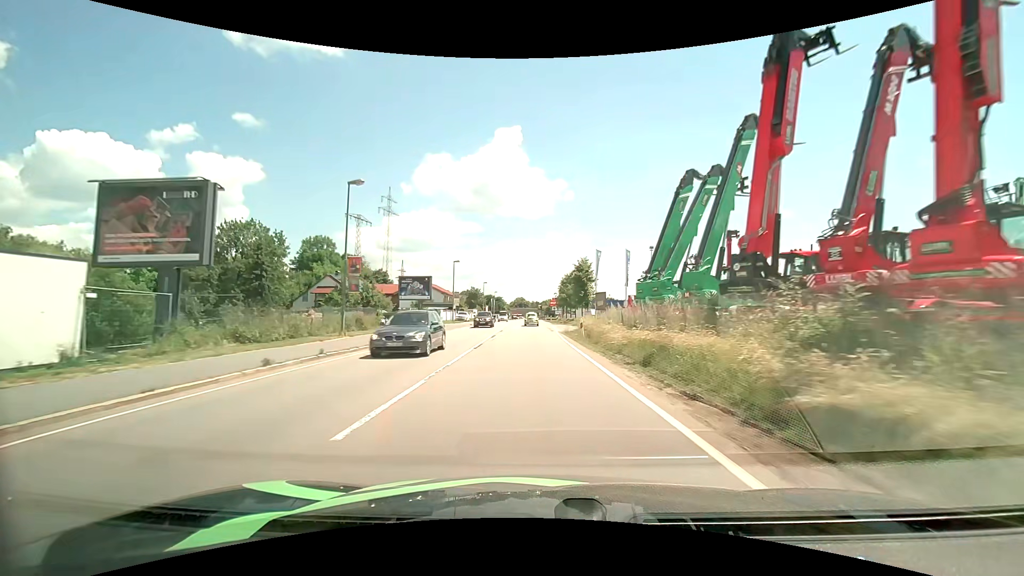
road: primary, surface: asphalt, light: Day
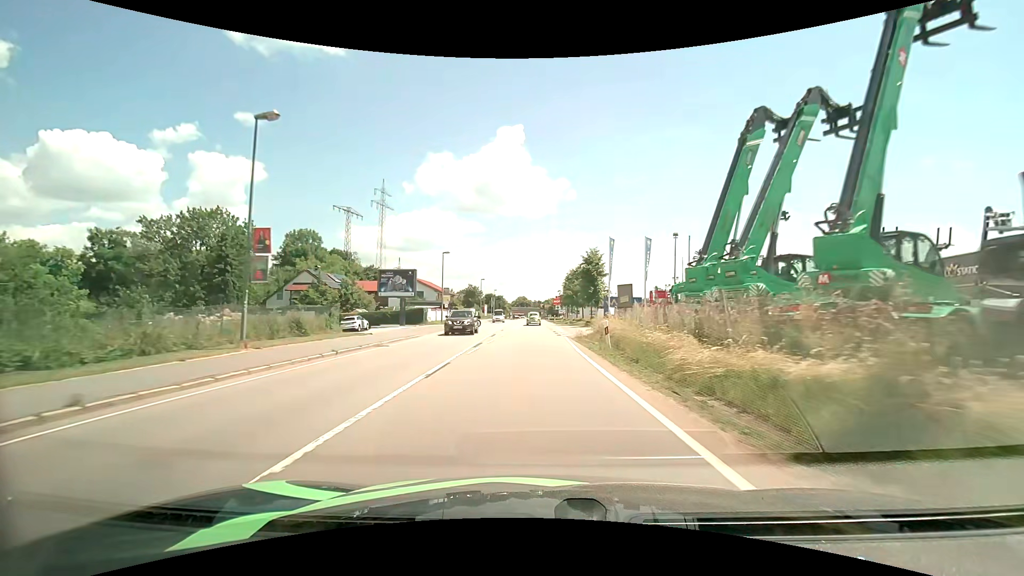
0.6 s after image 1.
(0.0, +8.5) m; -1°
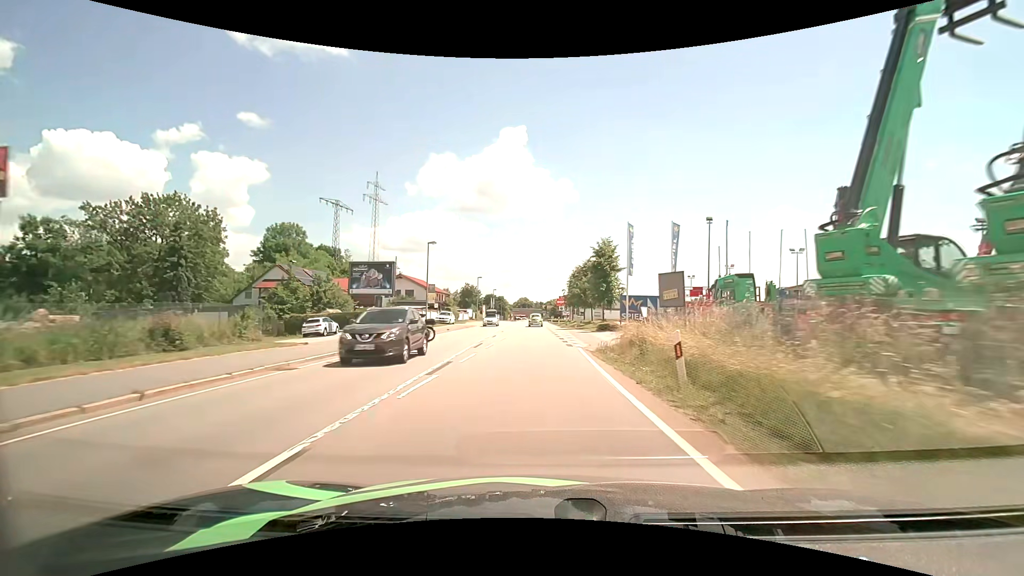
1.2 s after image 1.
(0.0, +8.4) m; 0°
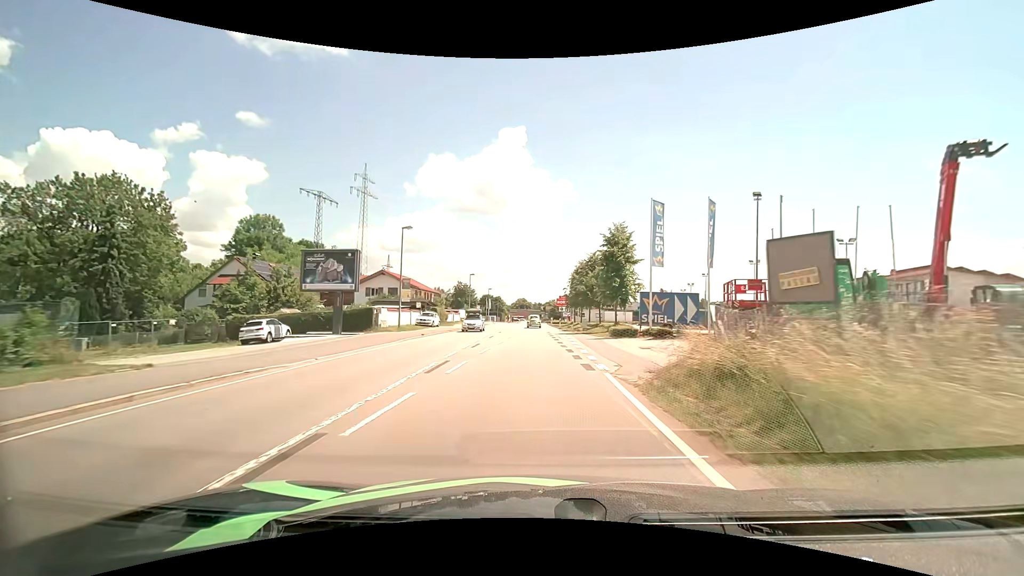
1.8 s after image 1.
(-0.1, +8.4) m; 0°
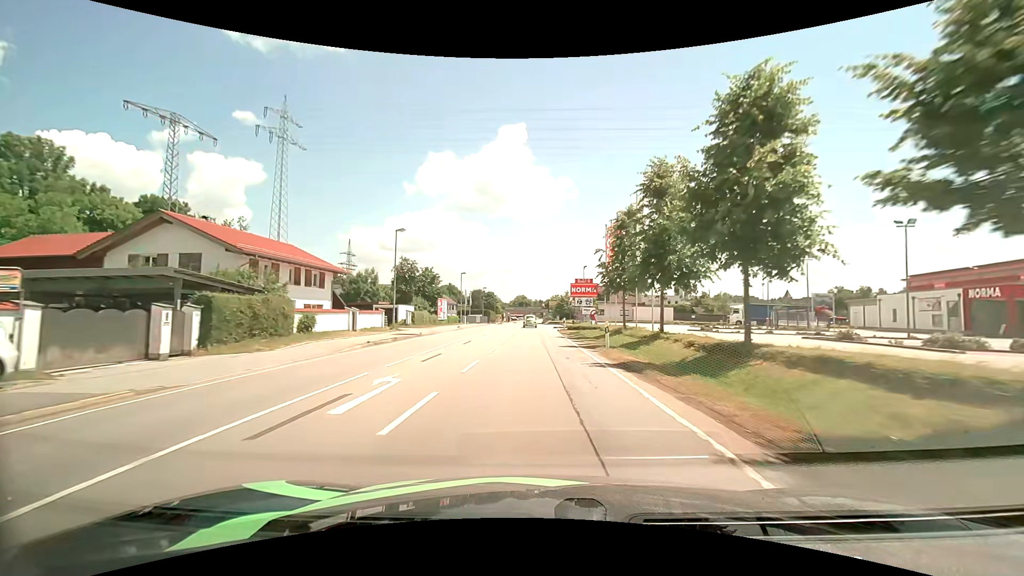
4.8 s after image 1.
(-0.1, +41.9) m; 0°
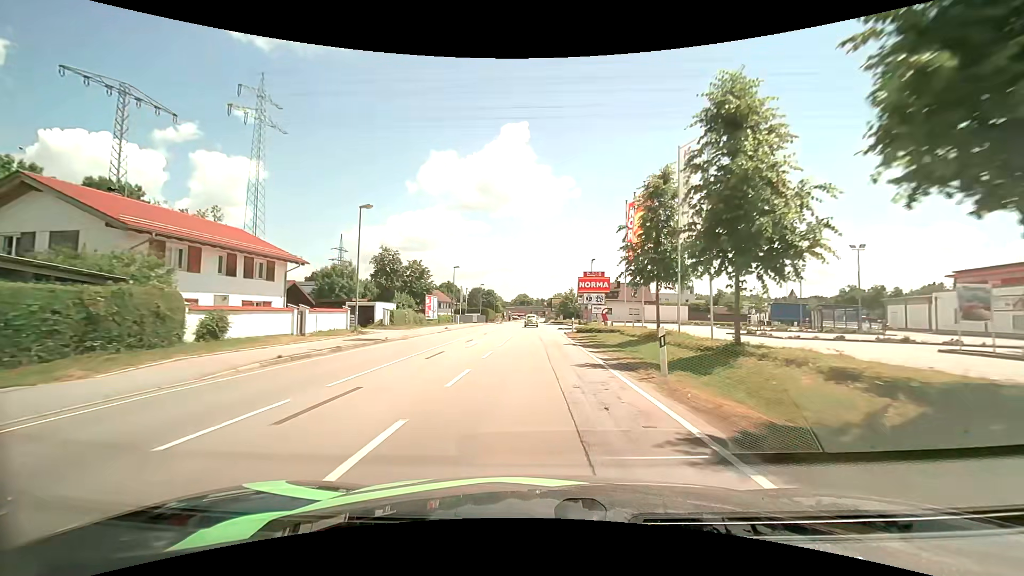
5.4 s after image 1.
(0.0, +8.3) m; 0°
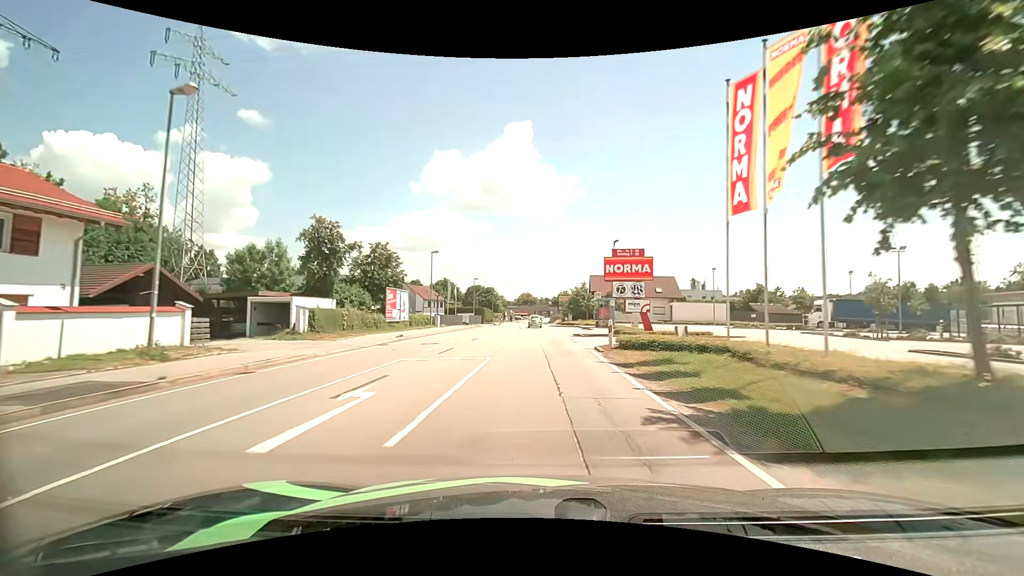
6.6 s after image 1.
(-0.1, +16.3) m; -1°
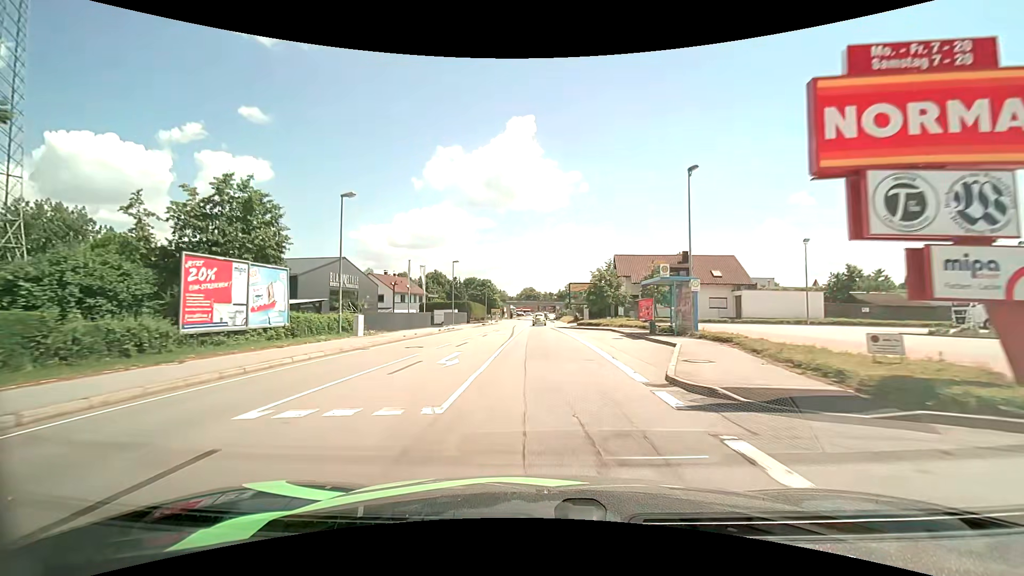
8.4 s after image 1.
(-0.1, +24.0) m; 0°
(0, +10) (0, +20) (-1, +30) (-1, +40) (-1, +50) (-1, +60) (0, +70) (0, +80) (0, +90) (-1, +100) m
